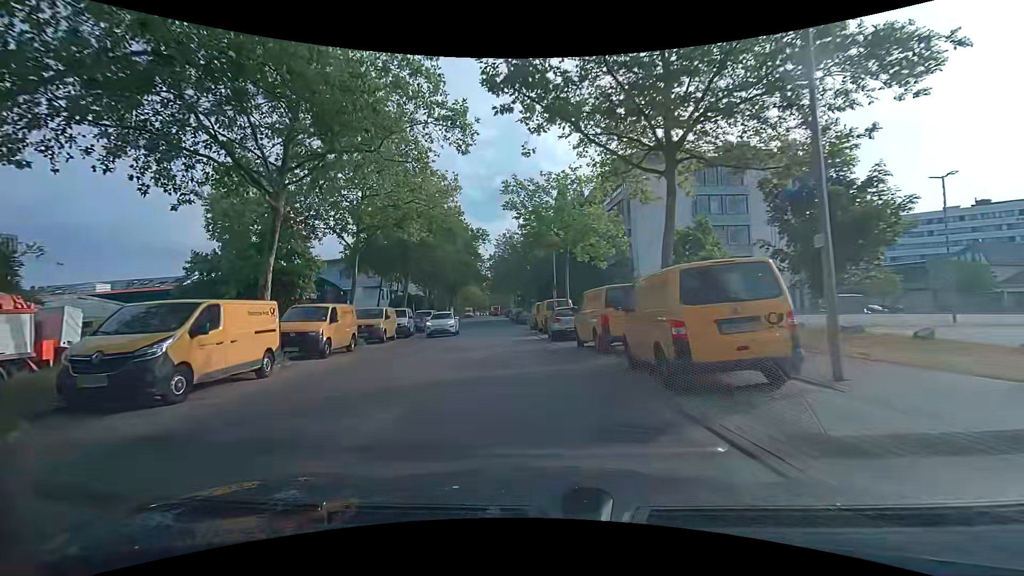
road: tertiary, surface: asphalt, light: Day
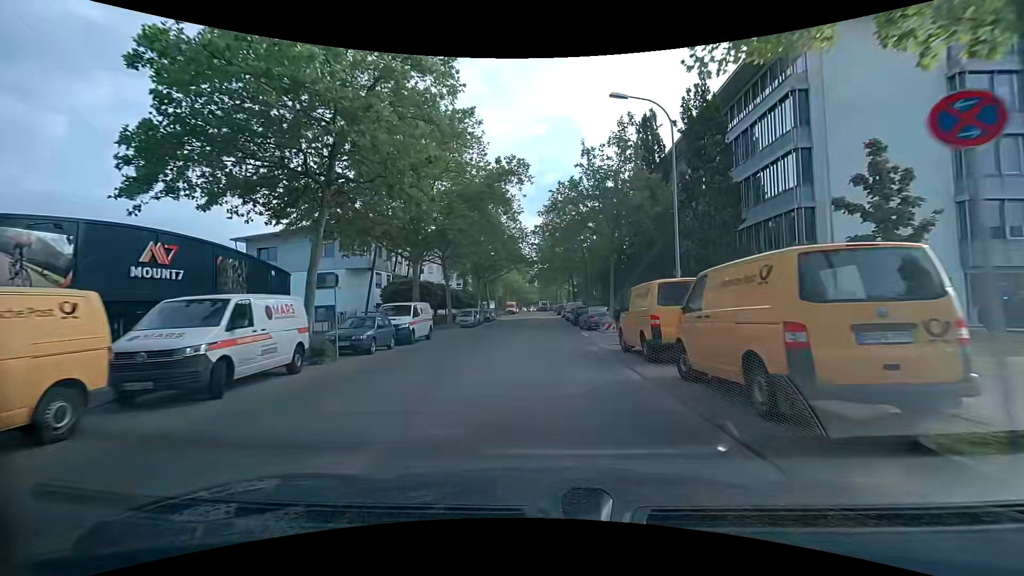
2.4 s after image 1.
(-2.8, +23.5) m; -9°
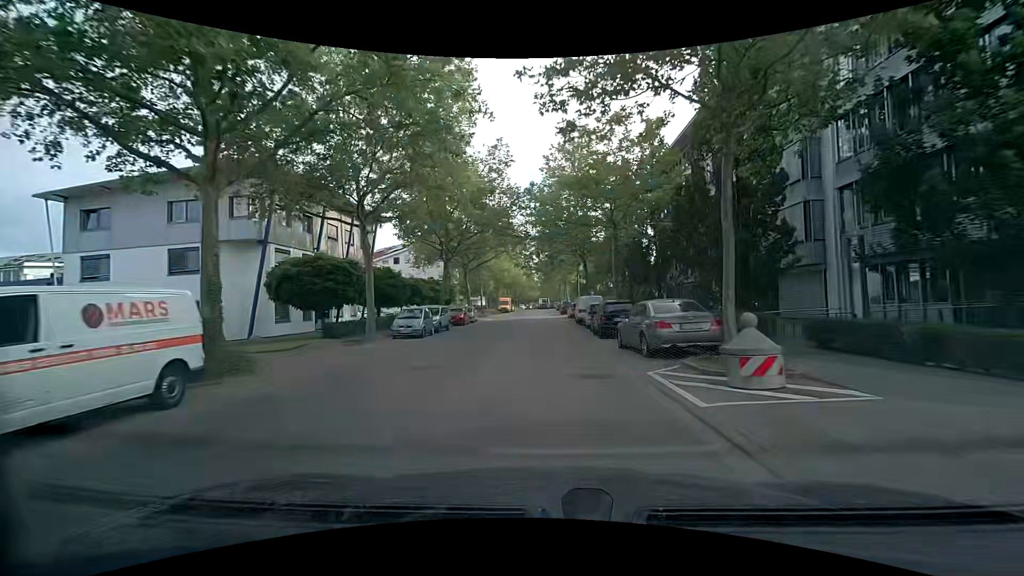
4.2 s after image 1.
(+0.2, +18.3) m; +1°
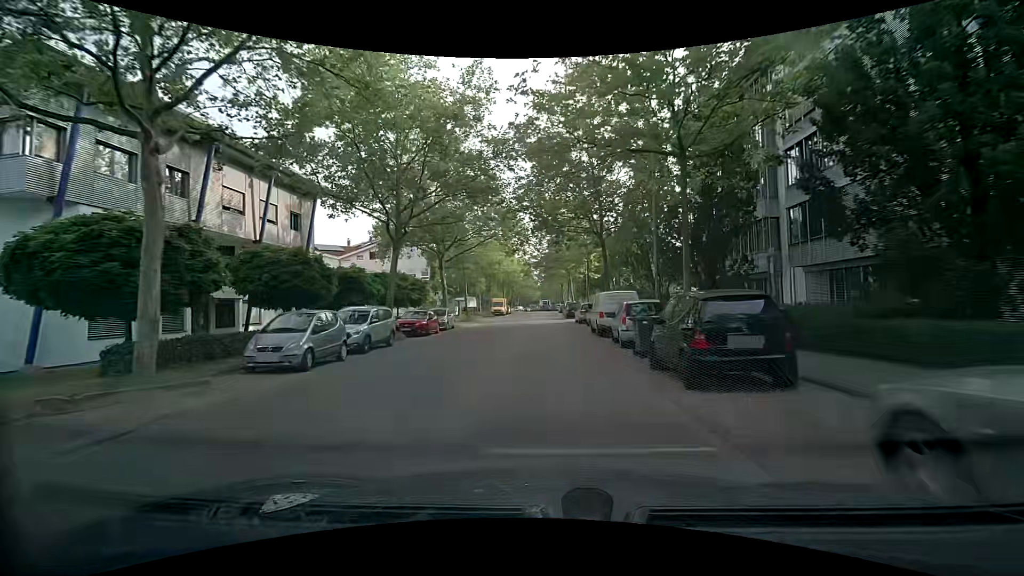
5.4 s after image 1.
(-0.1, +12.6) m; 0°
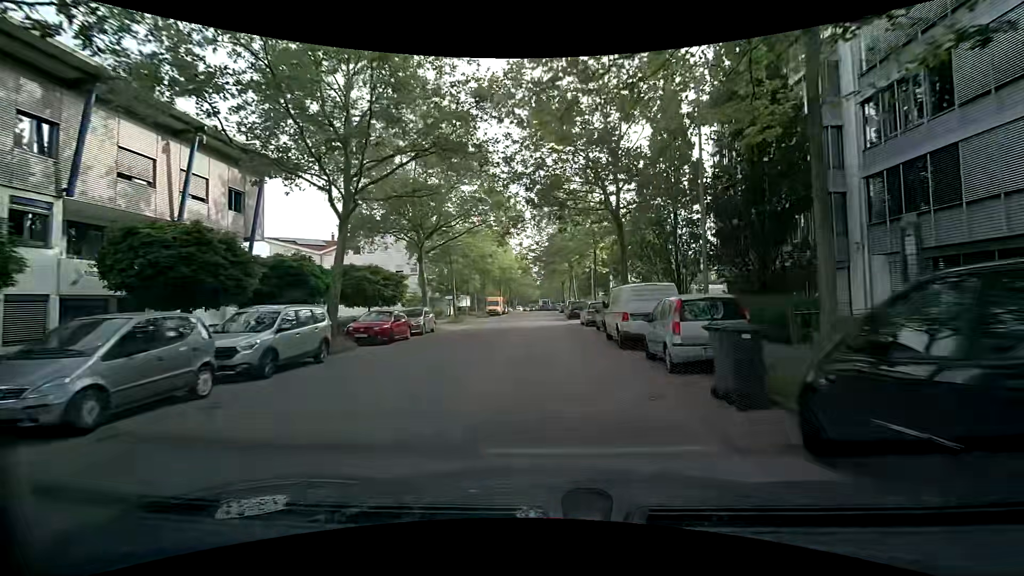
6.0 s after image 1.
(0.0, +6.4) m; 0°
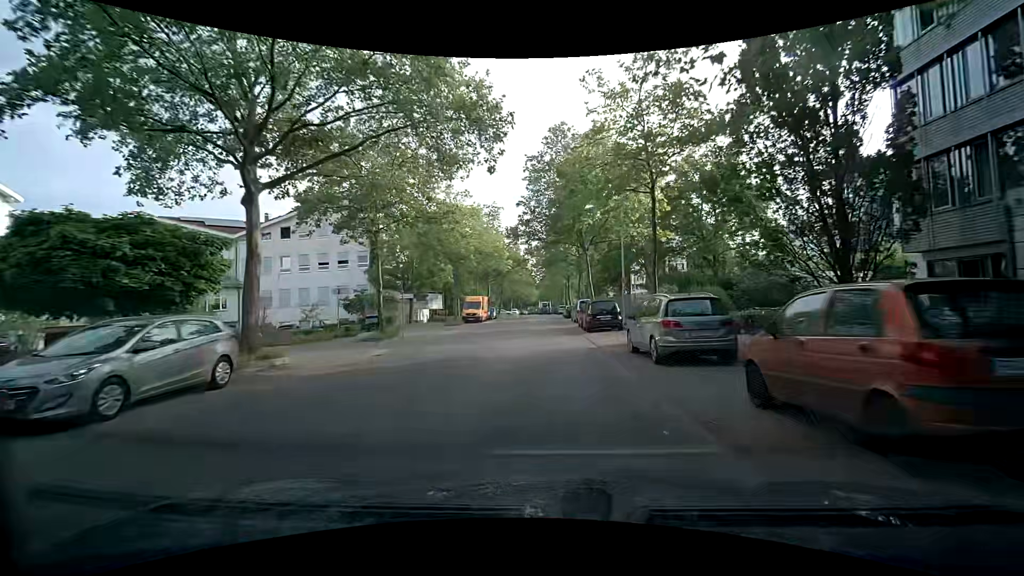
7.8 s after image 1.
(-0.2, +19.4) m; -1°
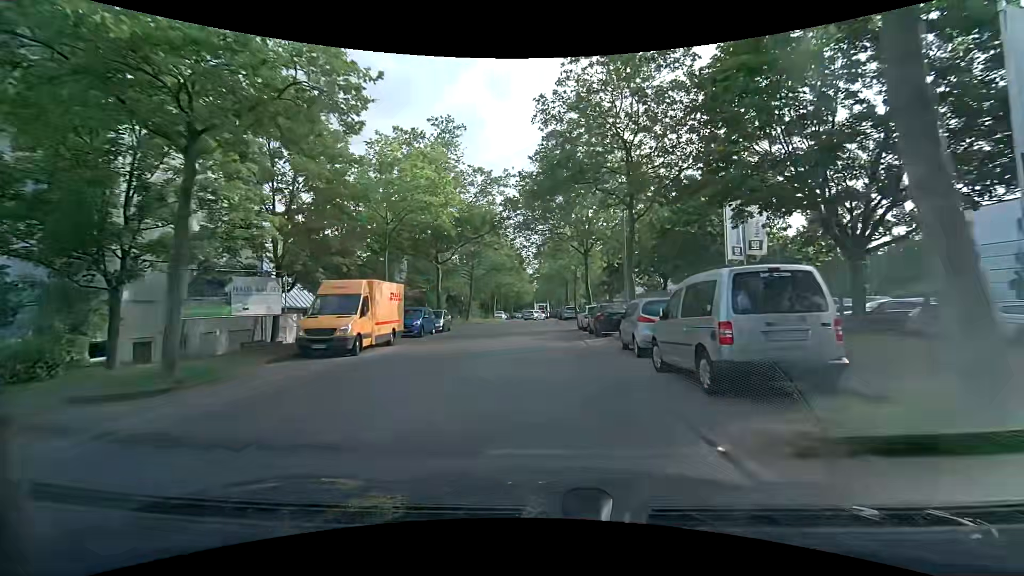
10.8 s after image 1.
(+0.1, +32.1) m; 0°
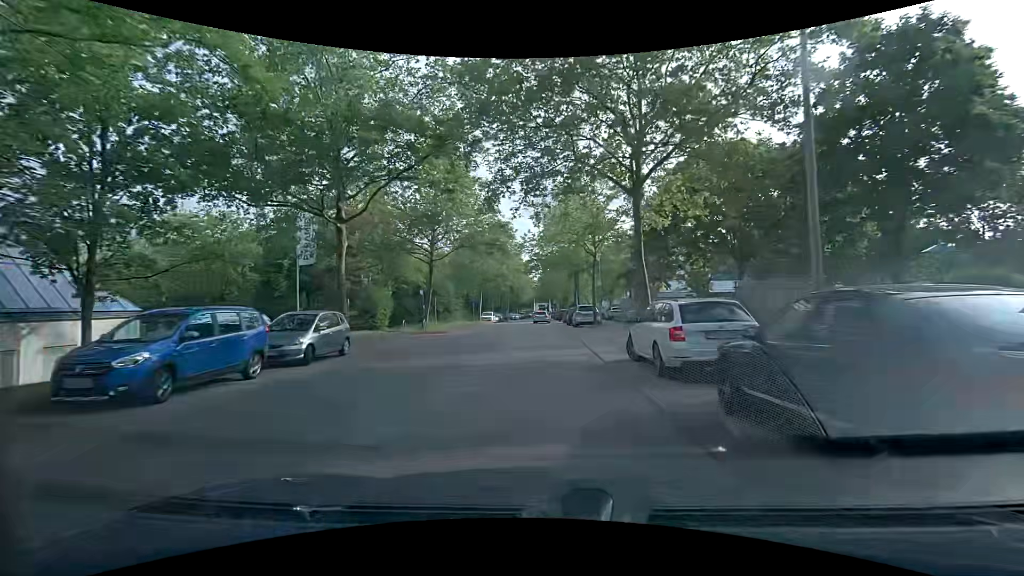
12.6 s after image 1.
(+0.3, +18.7) m; 0°
